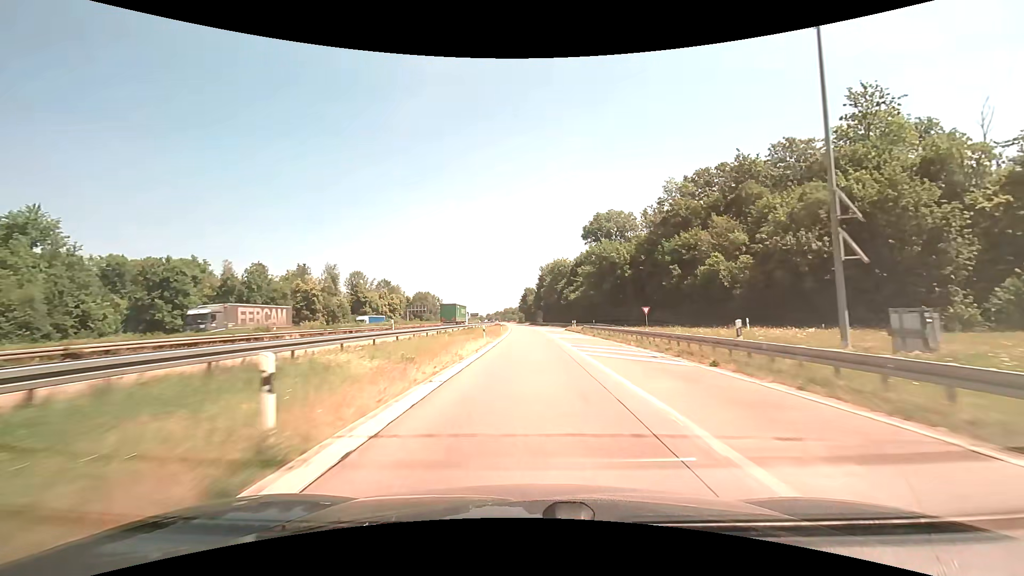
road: motorway_link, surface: asphalt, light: Day
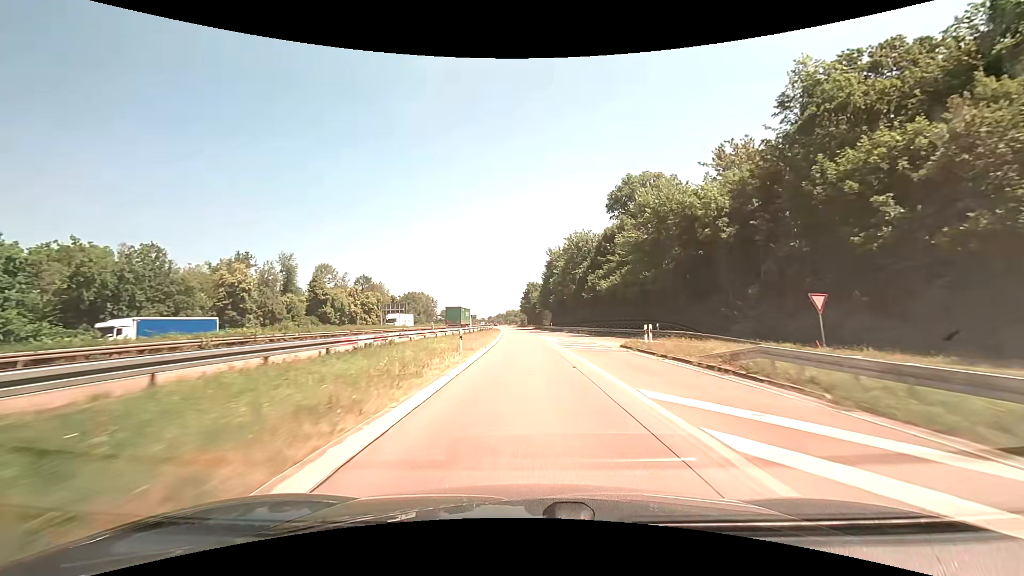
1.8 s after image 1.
(-0.2, +38.1) m; -1°
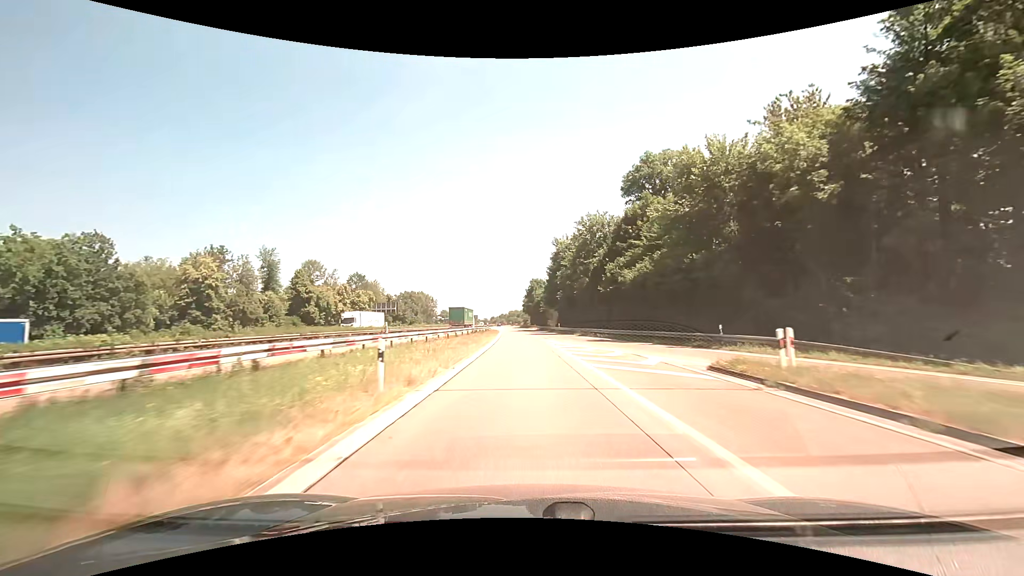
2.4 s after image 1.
(0.0, +13.0) m; 0°
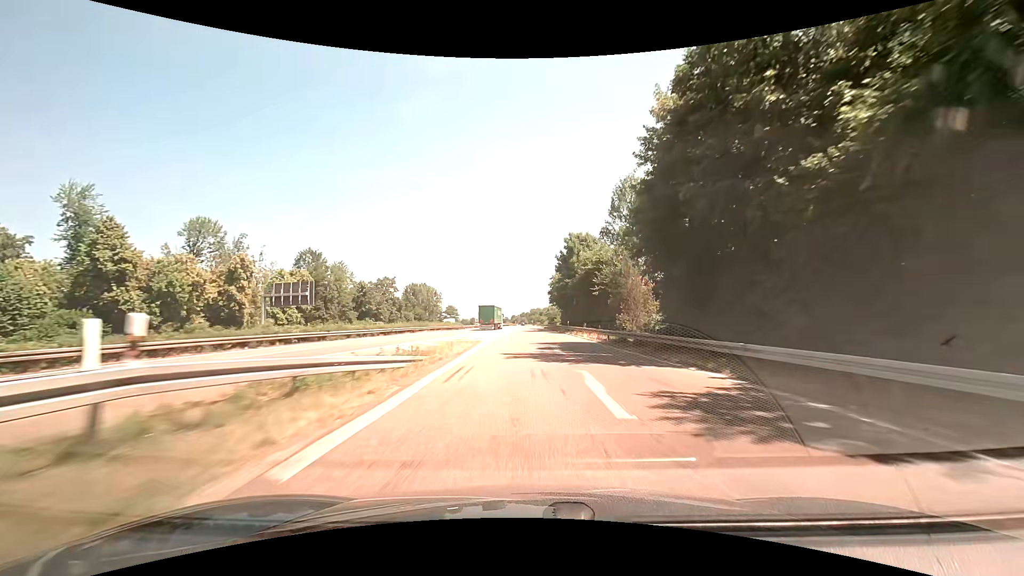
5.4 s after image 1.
(-1.6, +67.9) m; -2°
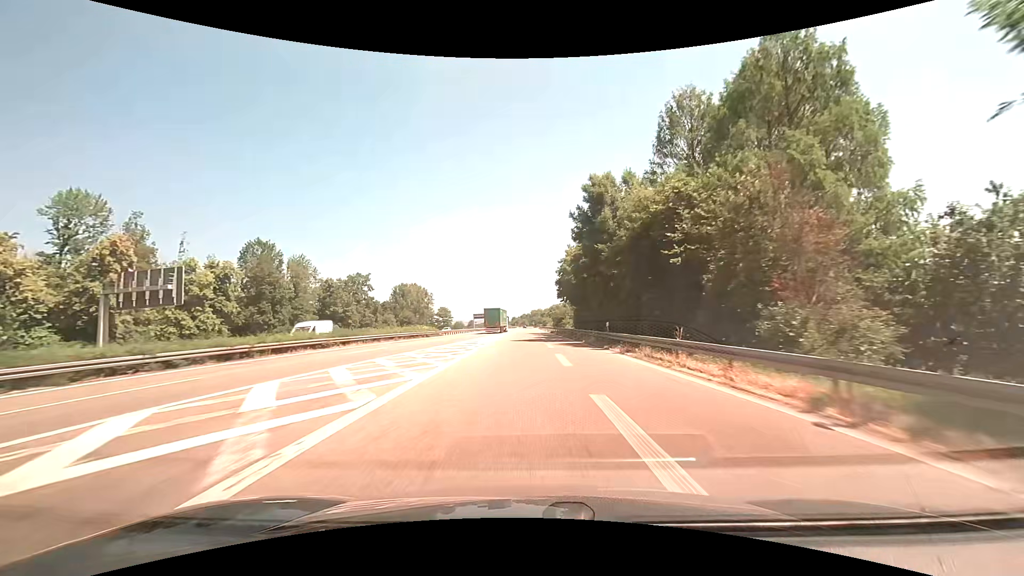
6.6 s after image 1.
(0.0, +28.1) m; 0°
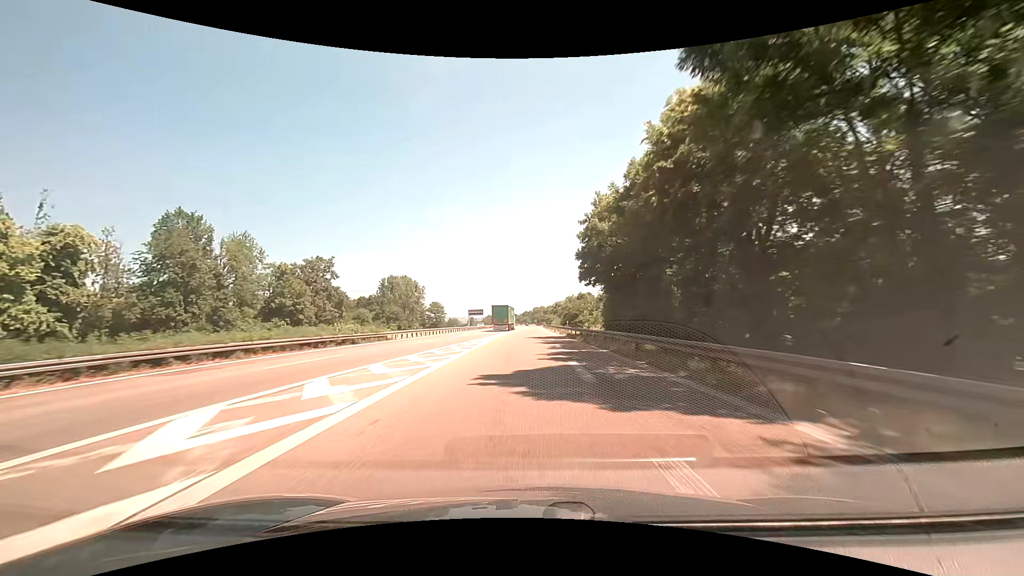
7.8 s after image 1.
(-0.1, +28.5) m; -1°
(0, +10) (0, +20) (0, +30) (0, +40) (0, +50) (0, +60) (0, +70) (0, +80) (0, +90) (0, +100) m
